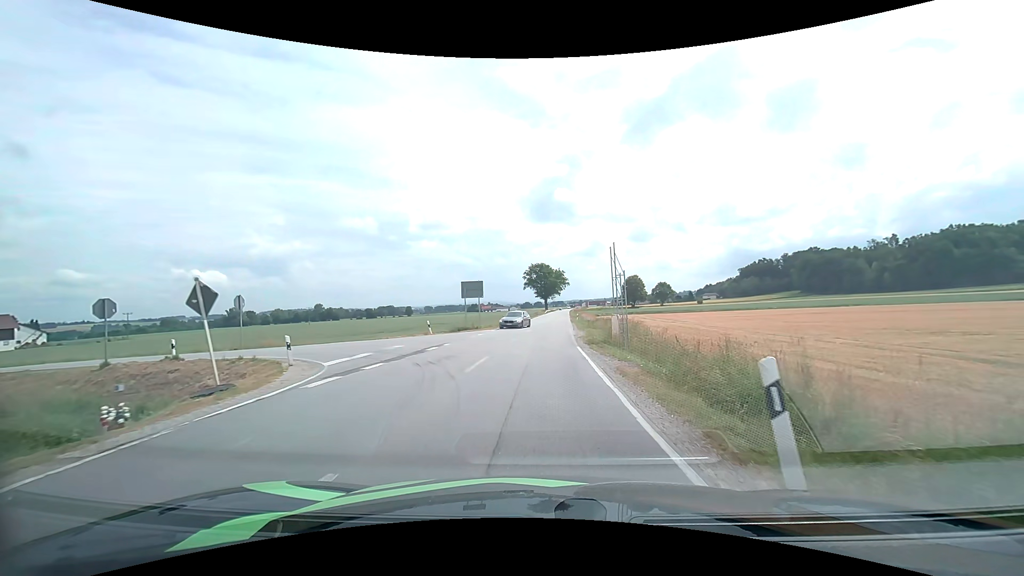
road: secondary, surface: asphalt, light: Day
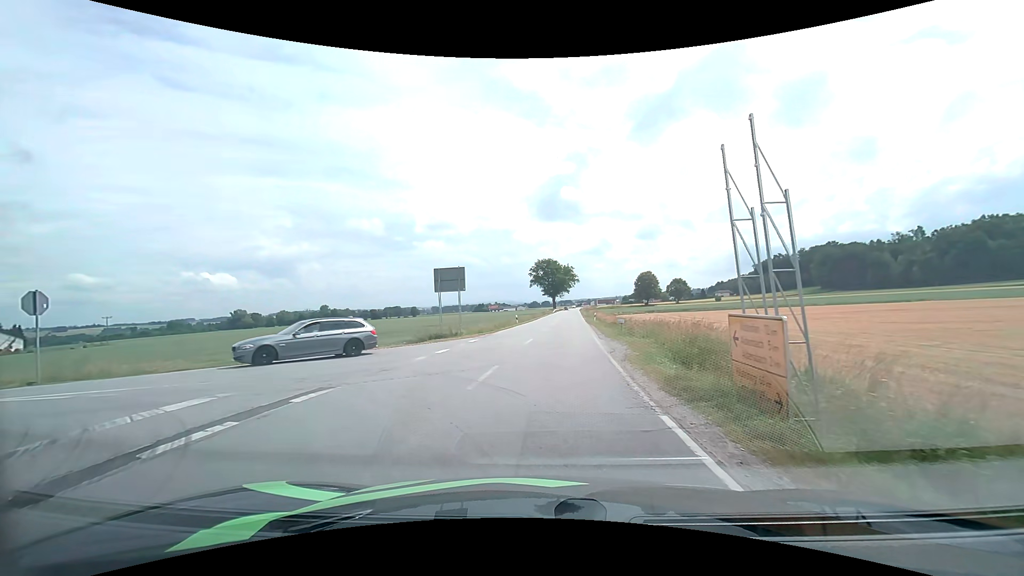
(+0.1, +13.3) m; -1°
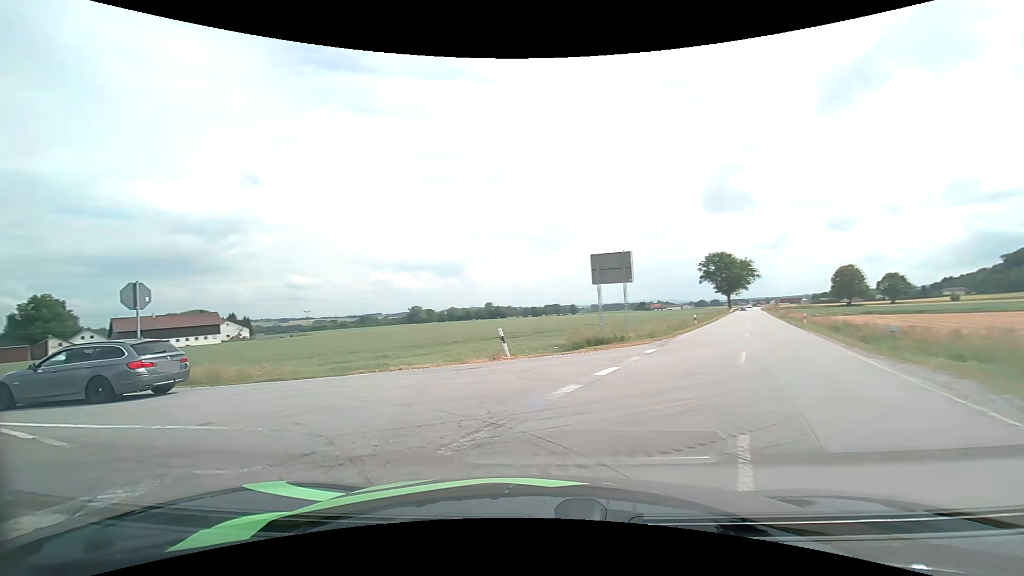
(-0.7, +6.6) m; -17°
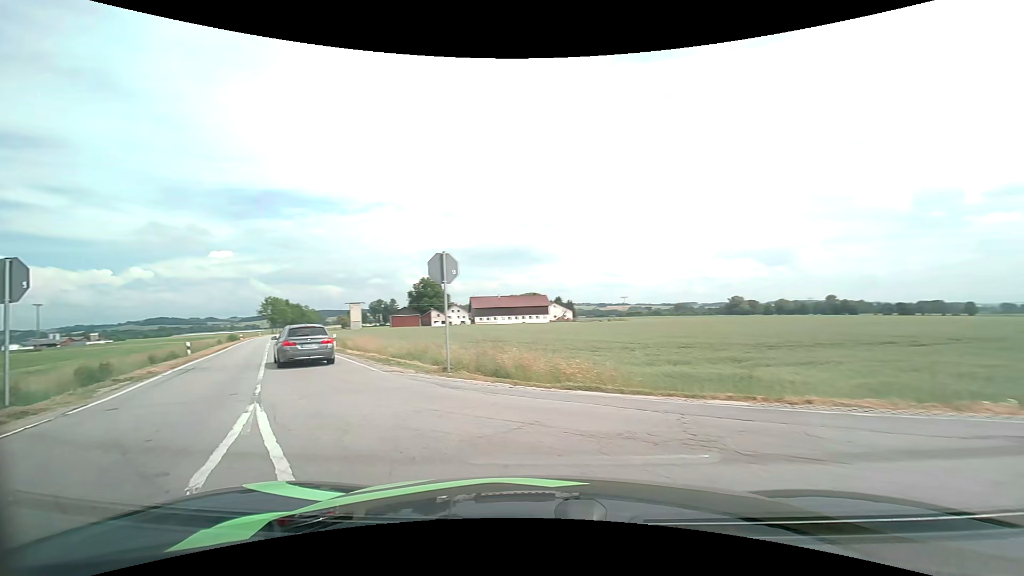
(-1.9, +5.9) m; -36°
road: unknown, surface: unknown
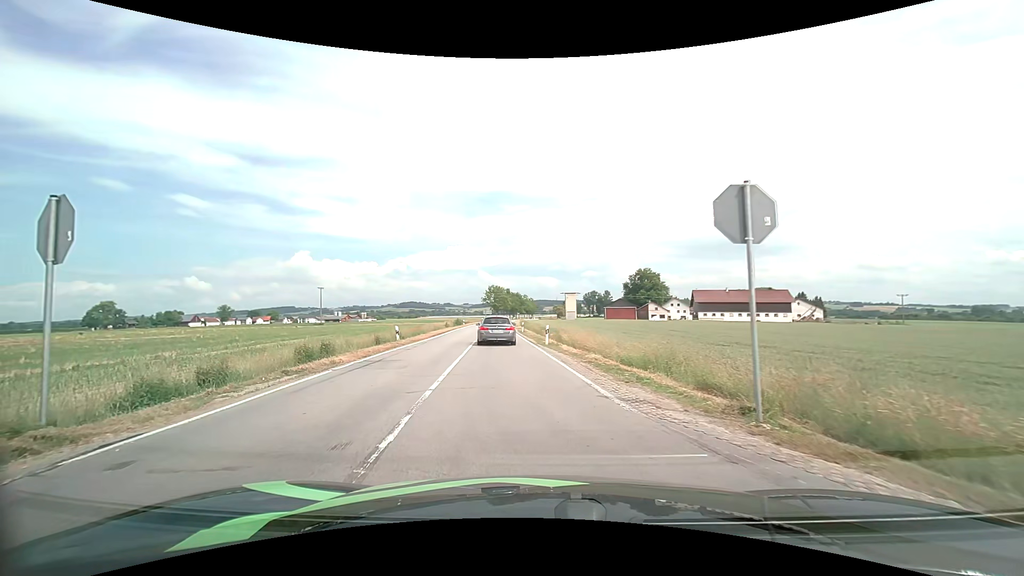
(-1.7, +6.6) m; -24°
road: tertiary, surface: asphalt
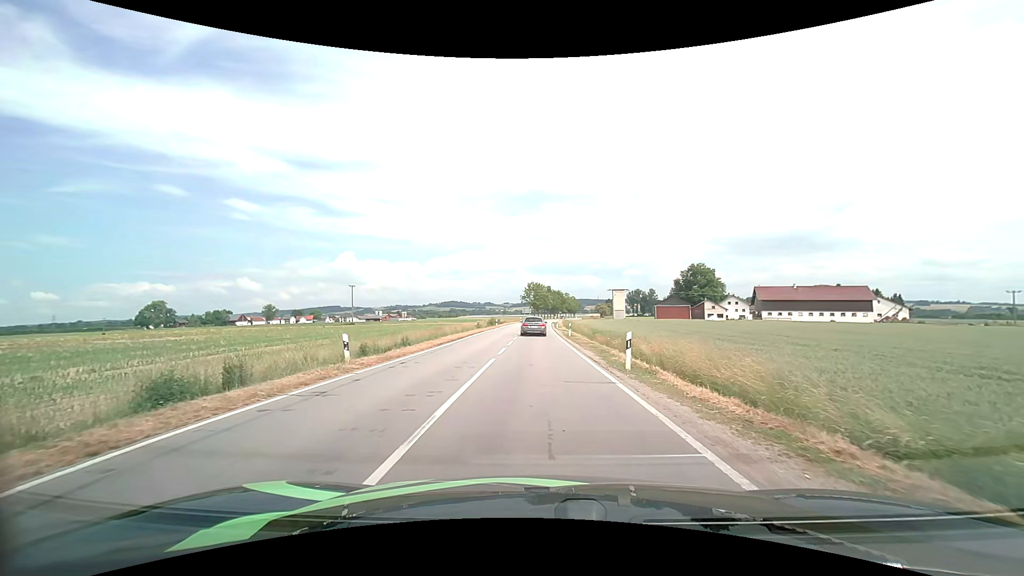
(-0.7, +12.7) m; -5°
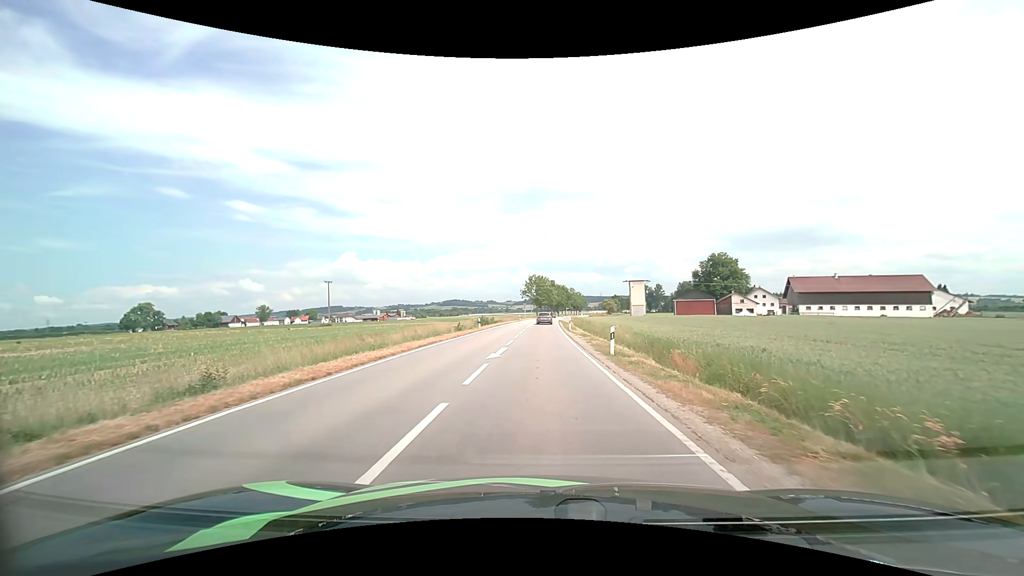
(0.0, +21.4) m; 0°
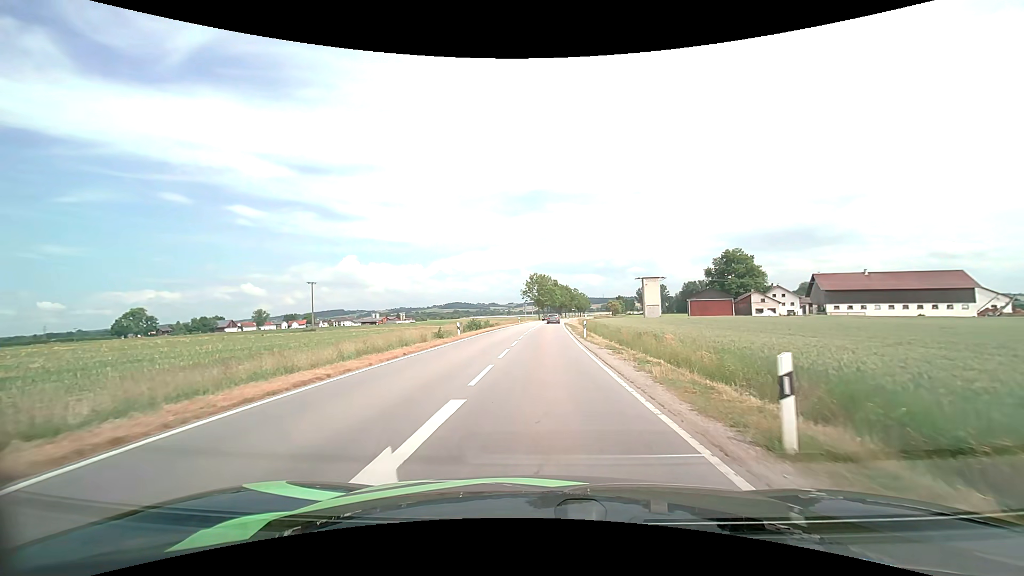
(0.0, +12.1) m; 0°
(0, +10) (0, +20) (0, +30) (0, +40) (+1, +50) (+1, +60) (+1, +70) (+2, +80) (+2, +90) (+3, +100) m
